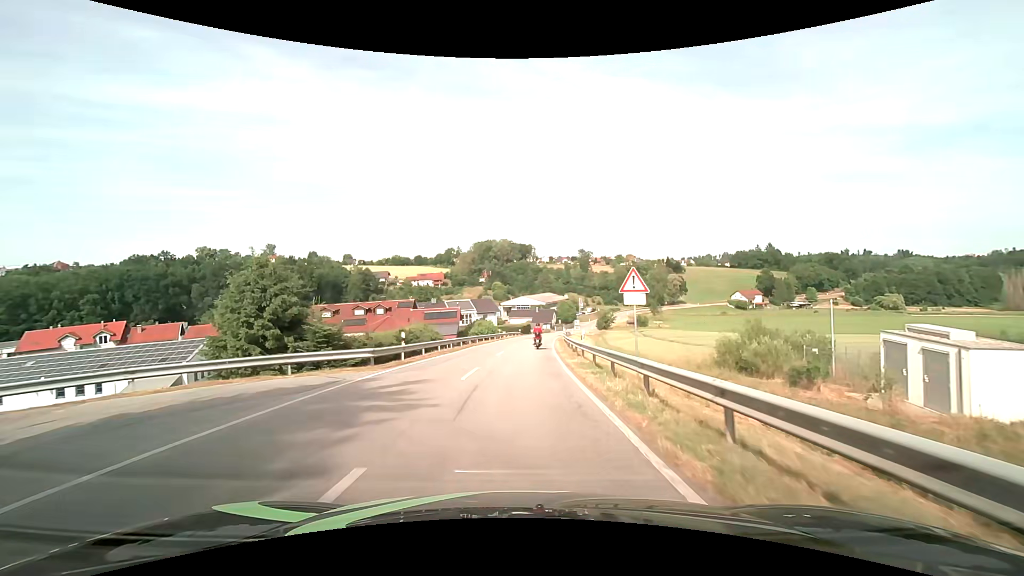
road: tertiary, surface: asphalt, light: Day
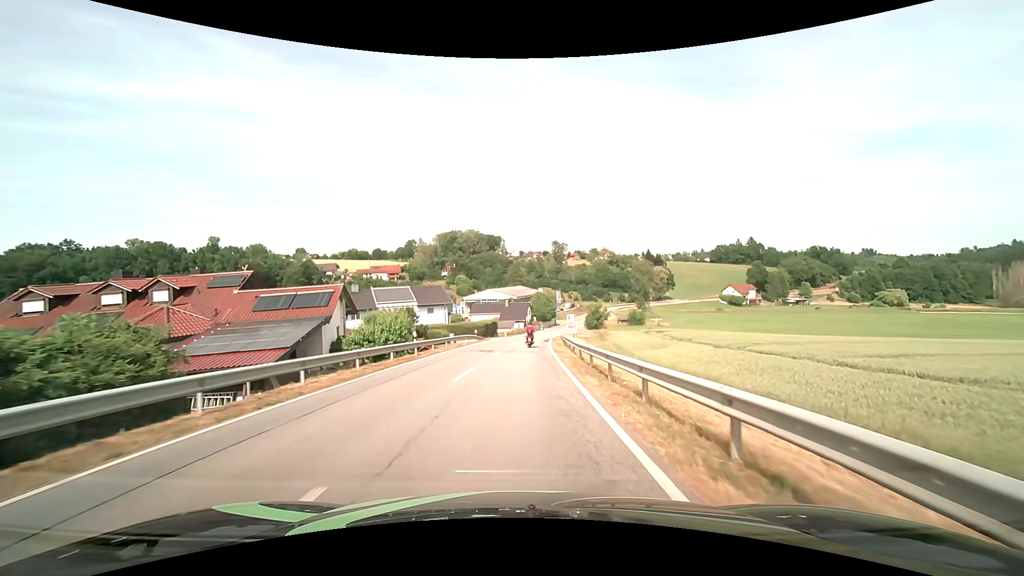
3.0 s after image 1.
(+0.9, +36.8) m; +3°
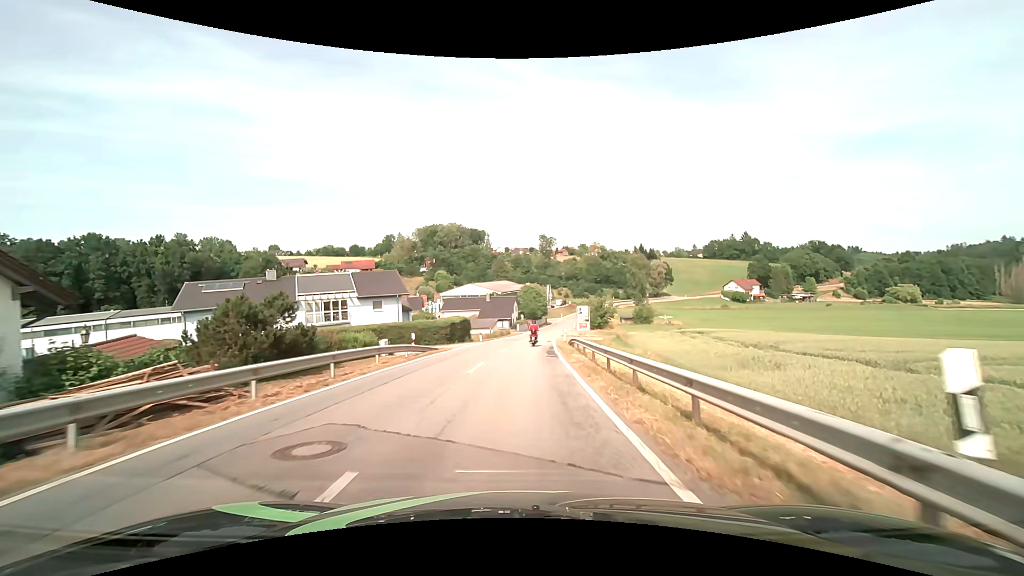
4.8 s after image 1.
(+0.3, +22.6) m; +2°
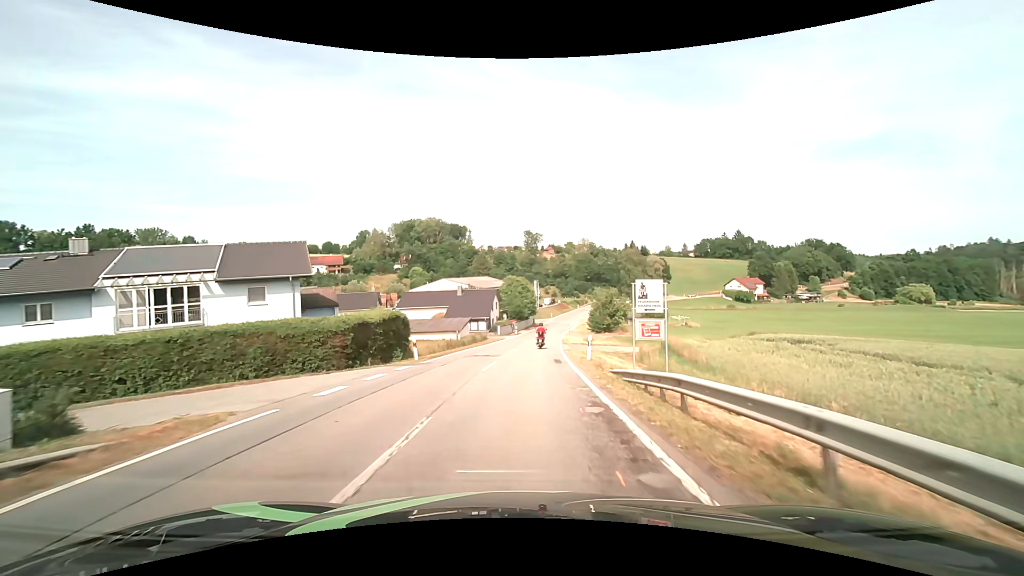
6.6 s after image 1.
(+0.3, +22.7) m; +2°
(0, +10) (0, +20) (+1, +30) (+2, +40) (+2, +50) (+4, +60) (+5, +70) (+6, +80) (+8, +90) (+9, +99) m
